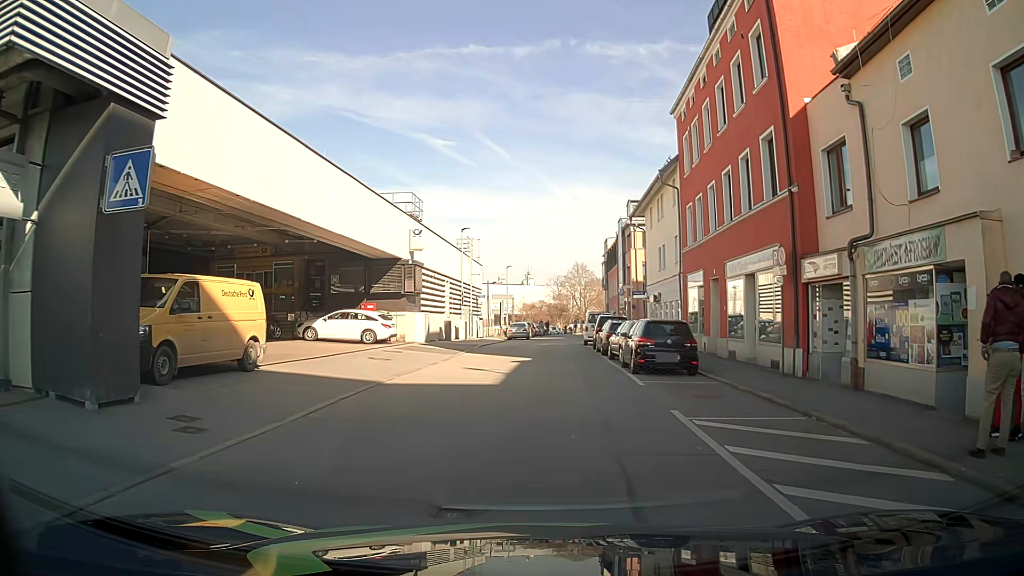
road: residential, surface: asphalt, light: Day
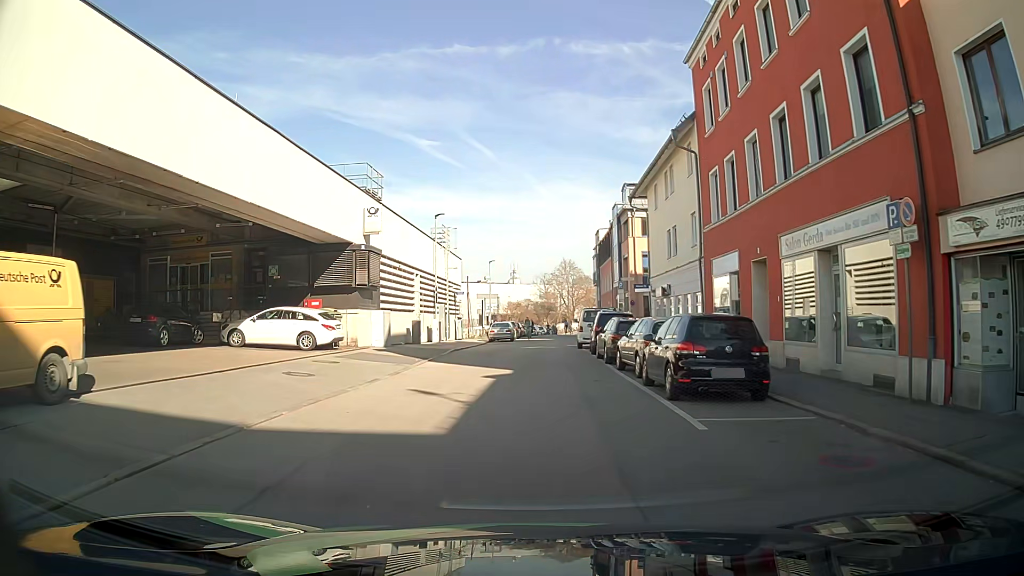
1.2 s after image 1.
(0.0, +6.6) m; +1°
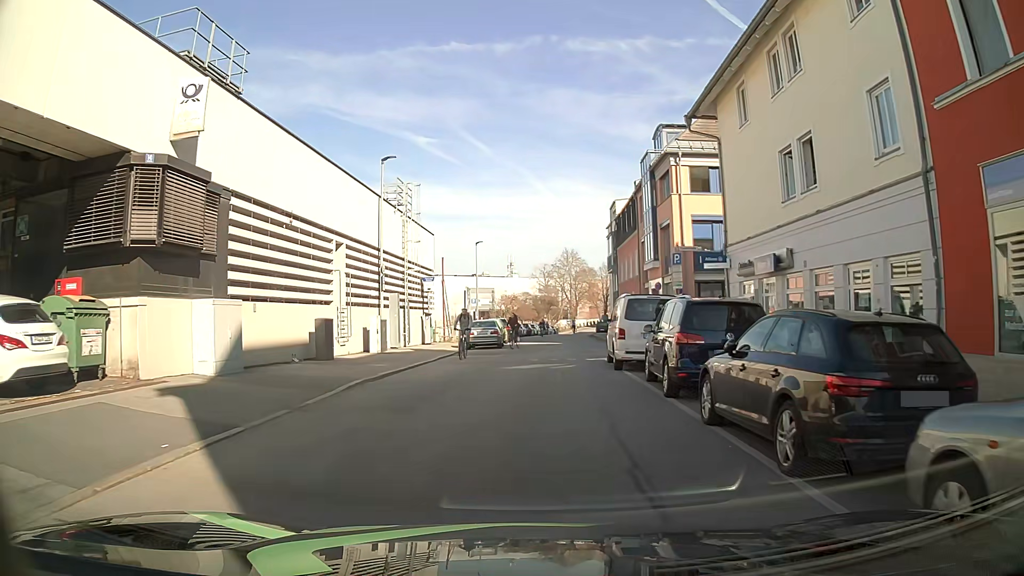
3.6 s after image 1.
(0.0, +15.3) m; -1°
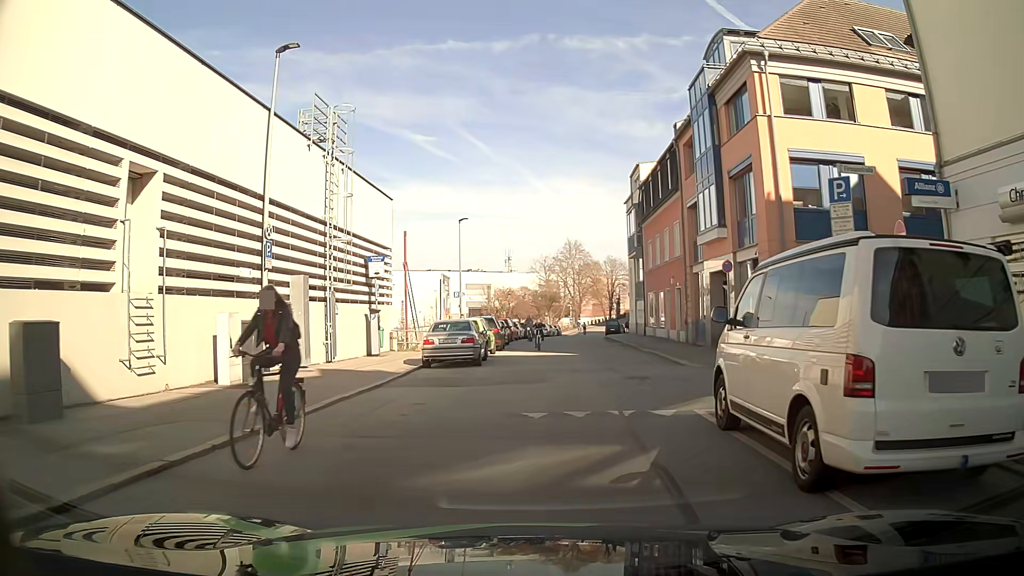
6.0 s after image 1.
(+0.2, +12.4) m; +1°
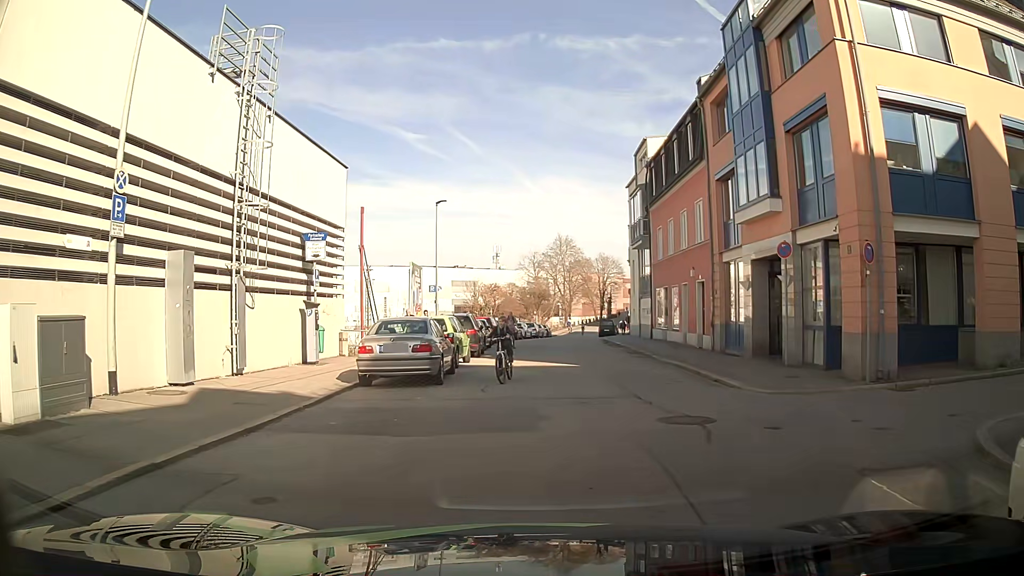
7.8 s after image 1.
(0.0, +5.9) m; +2°
